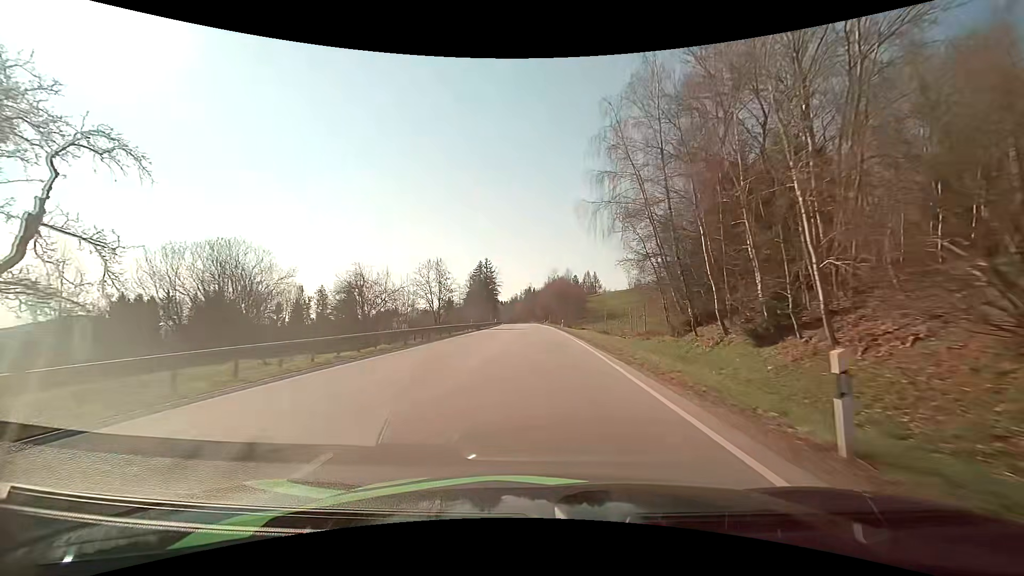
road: primary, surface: asphalt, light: Day
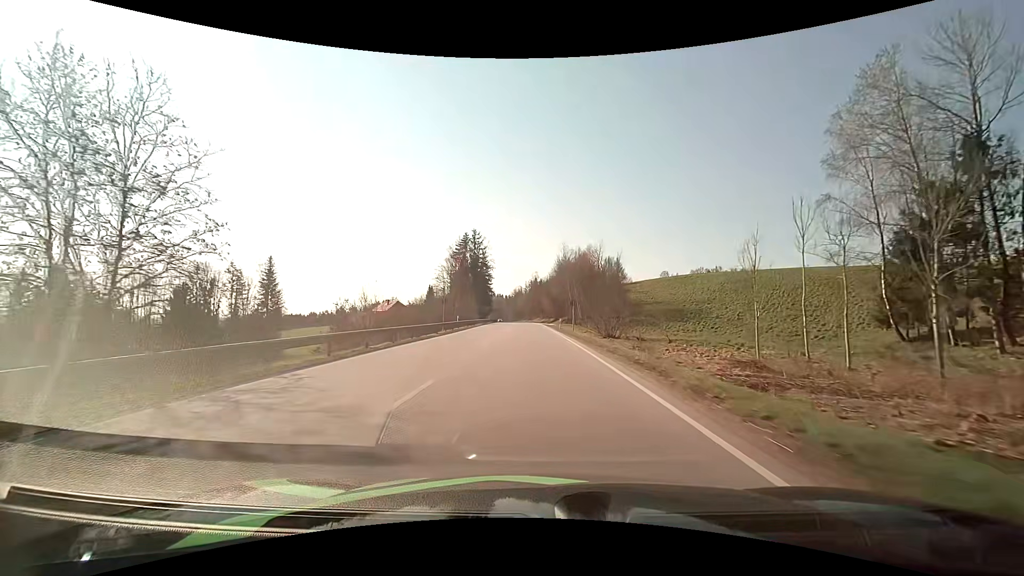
(-0.1, +55.3) m; -1°
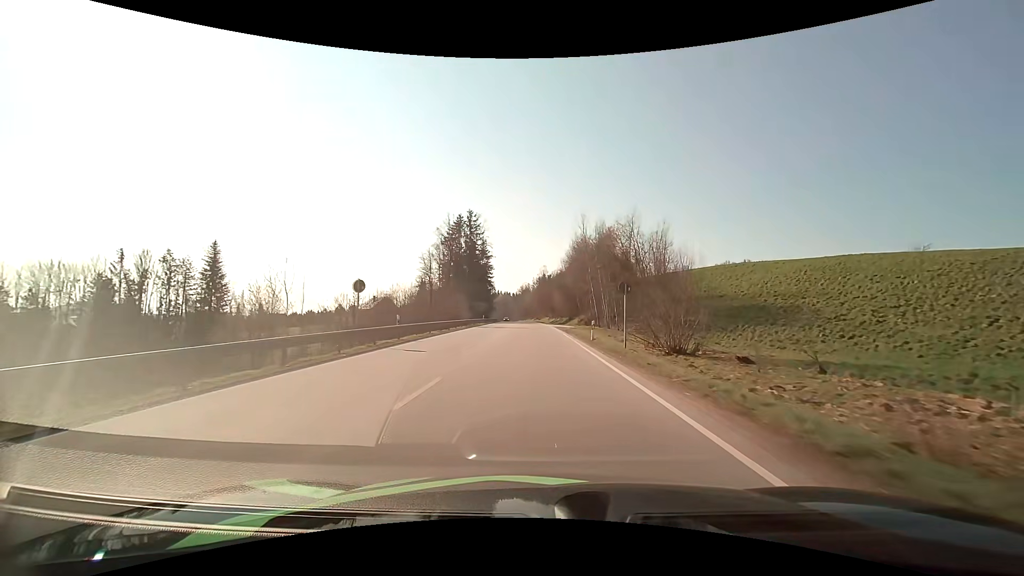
(-0.2, +23.8) m; -1°
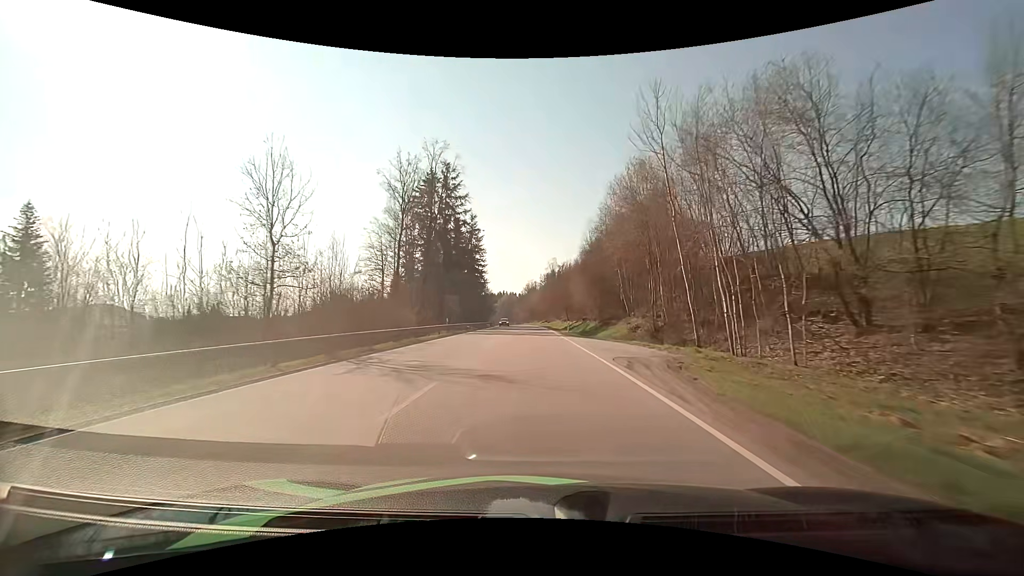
(-0.6, +37.0) m; -1°
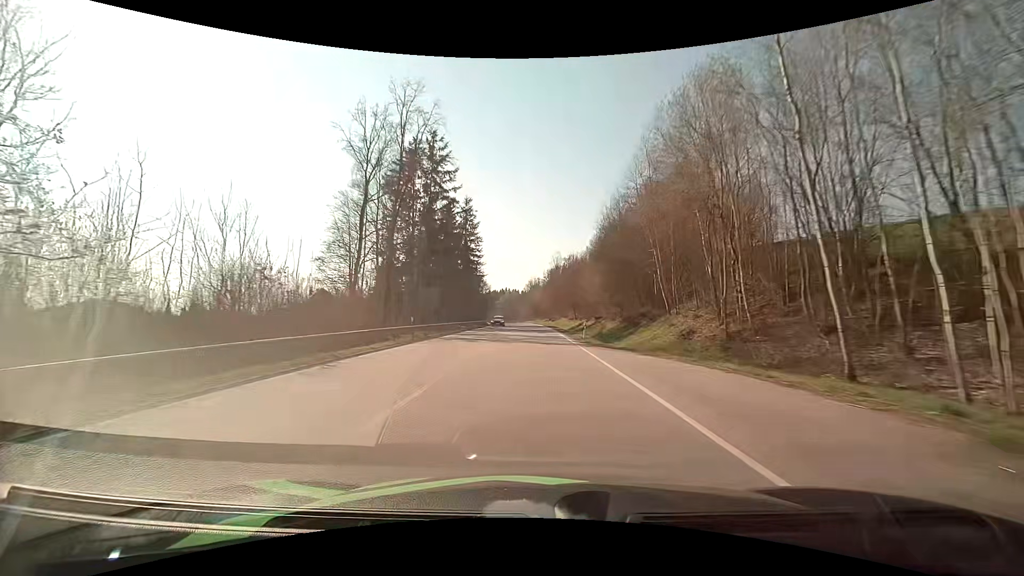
(0.0, +12.6) m; 0°
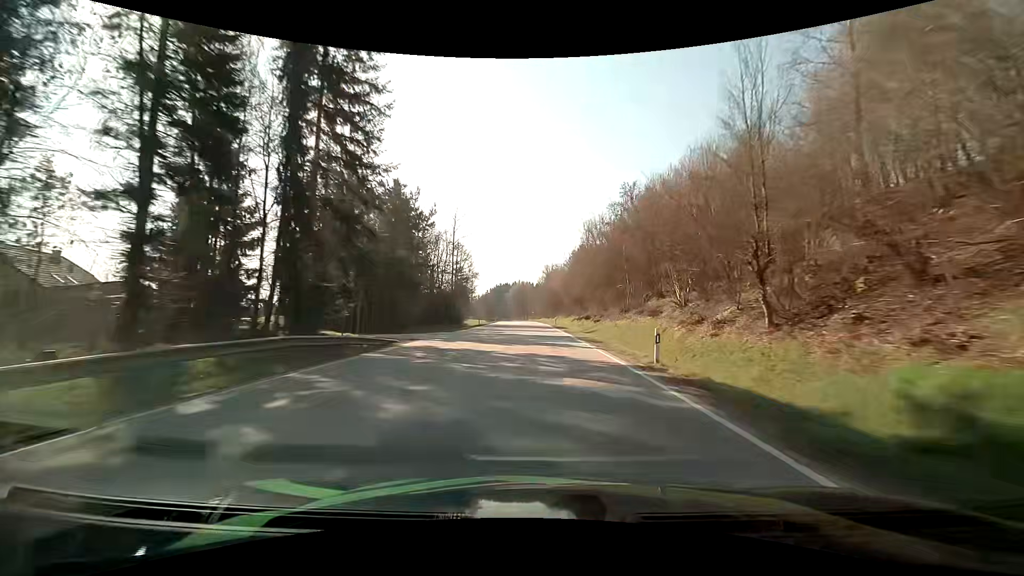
(-1.2, +64.6) m; -2°
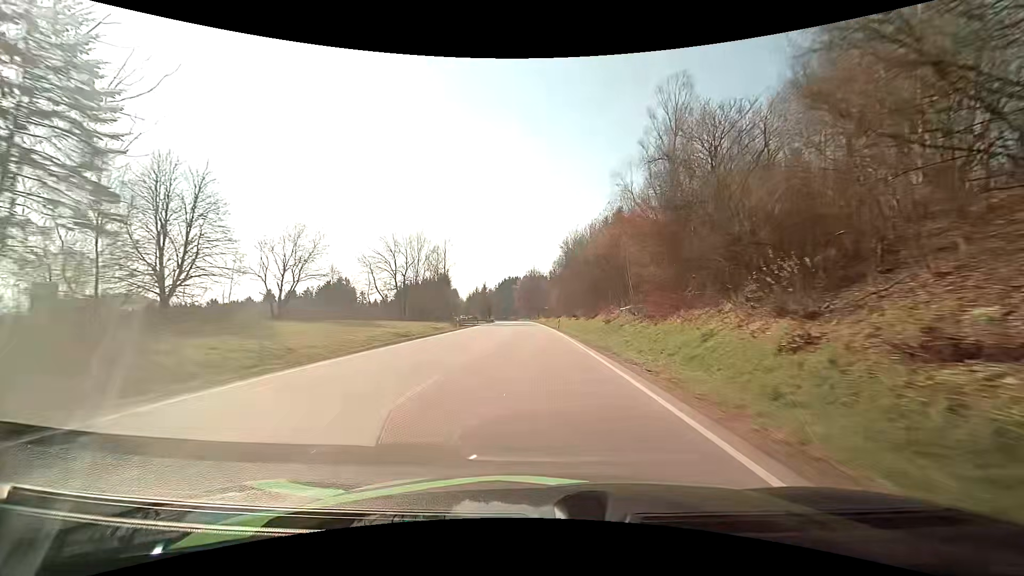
(-0.5, +67.1) m; -1°
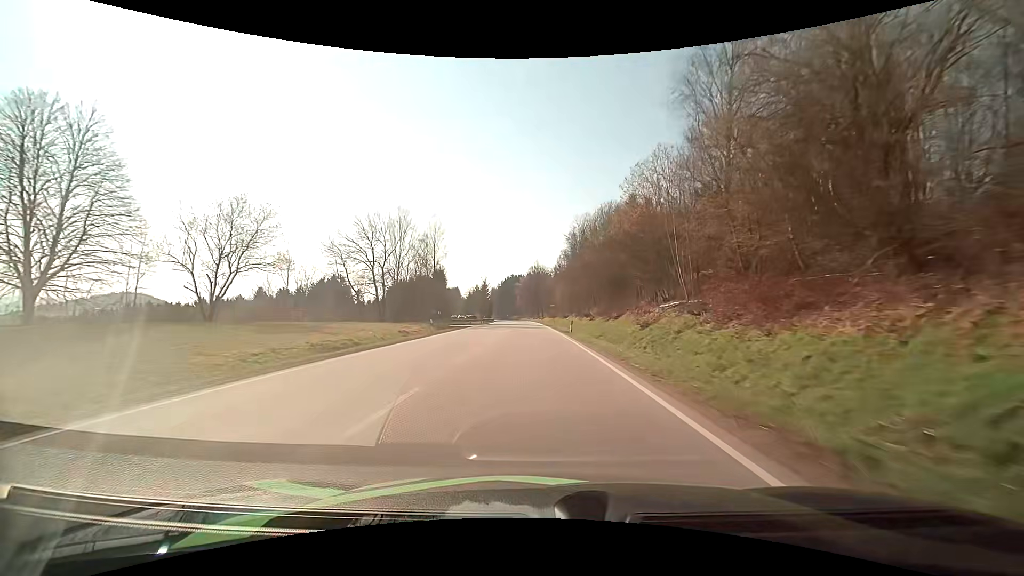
(0.0, +13.7) m; 0°
